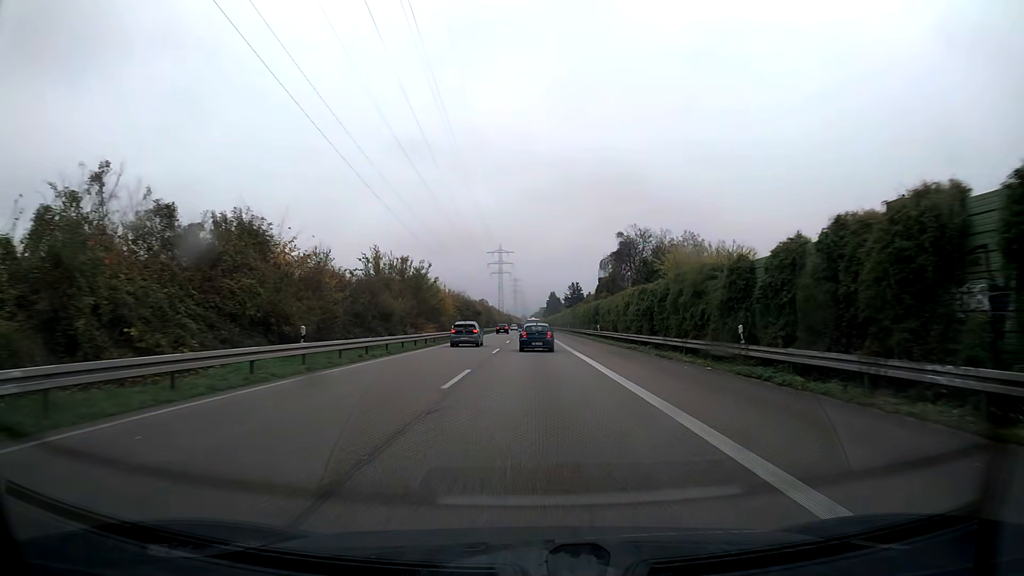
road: trunk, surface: asphalt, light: Day
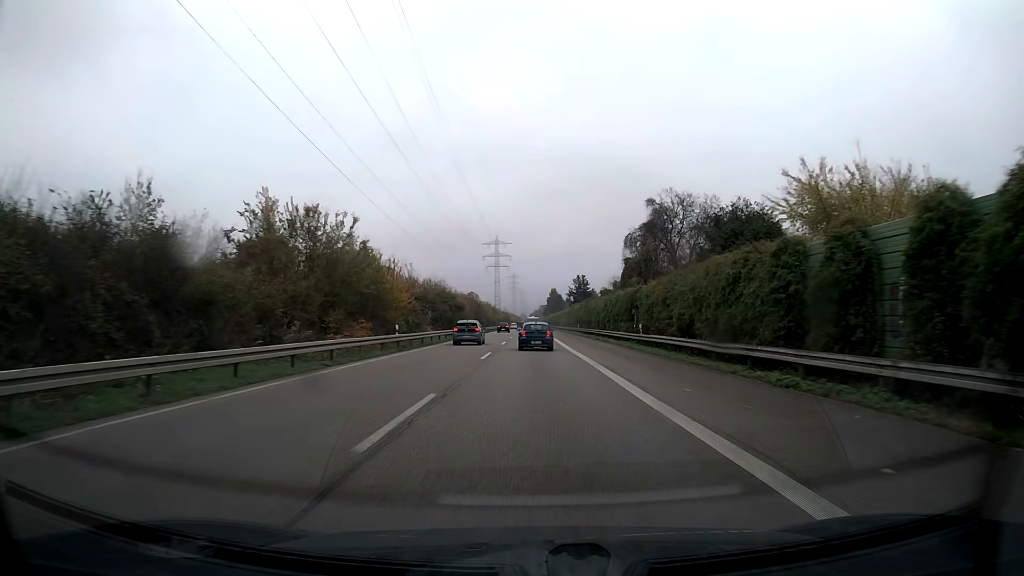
(0.0, +25.1) m; 0°
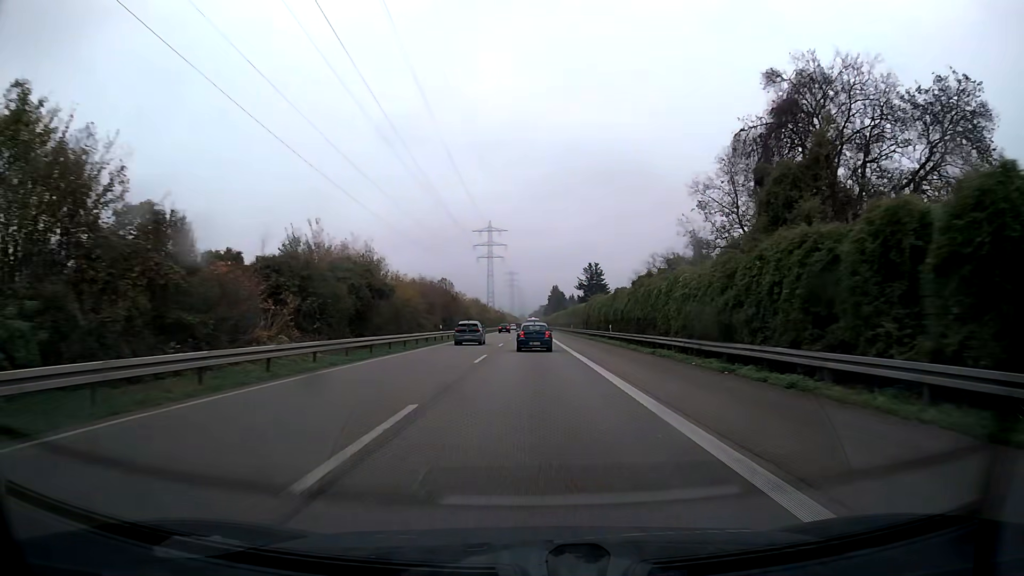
(0.0, +38.0) m; 0°
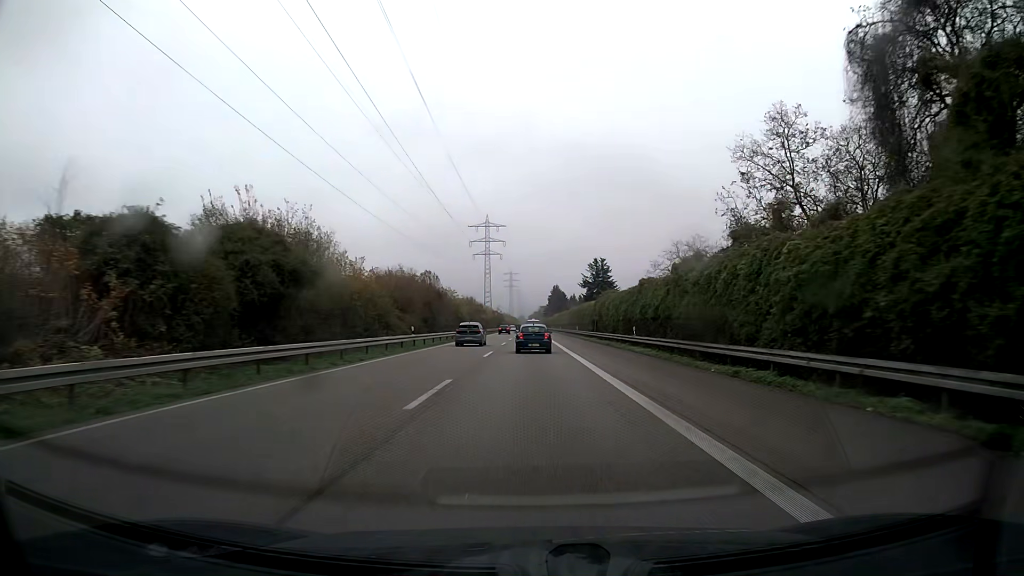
(0.0, +12.7) m; 0°
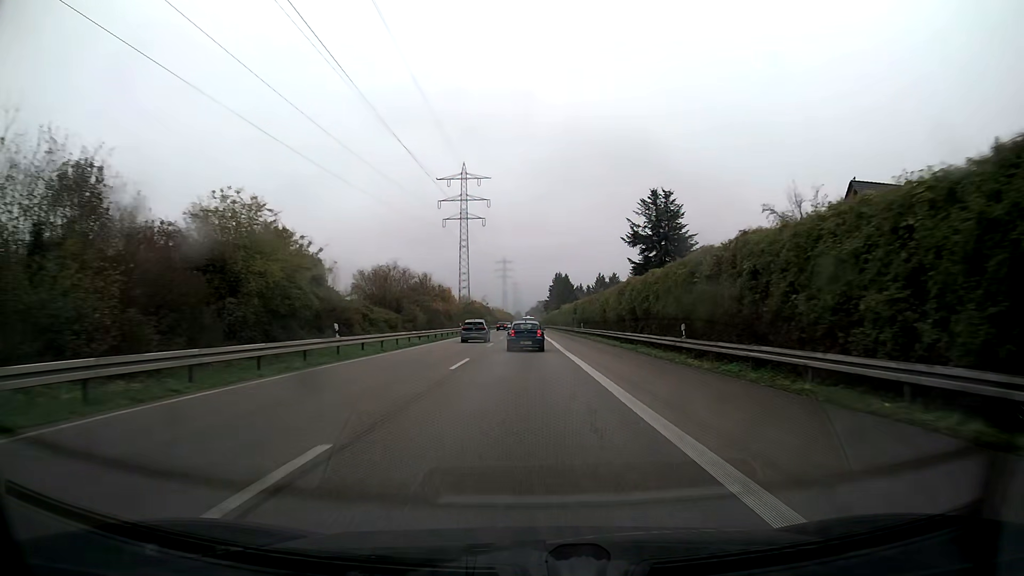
(+0.1, +63.6) m; 0°
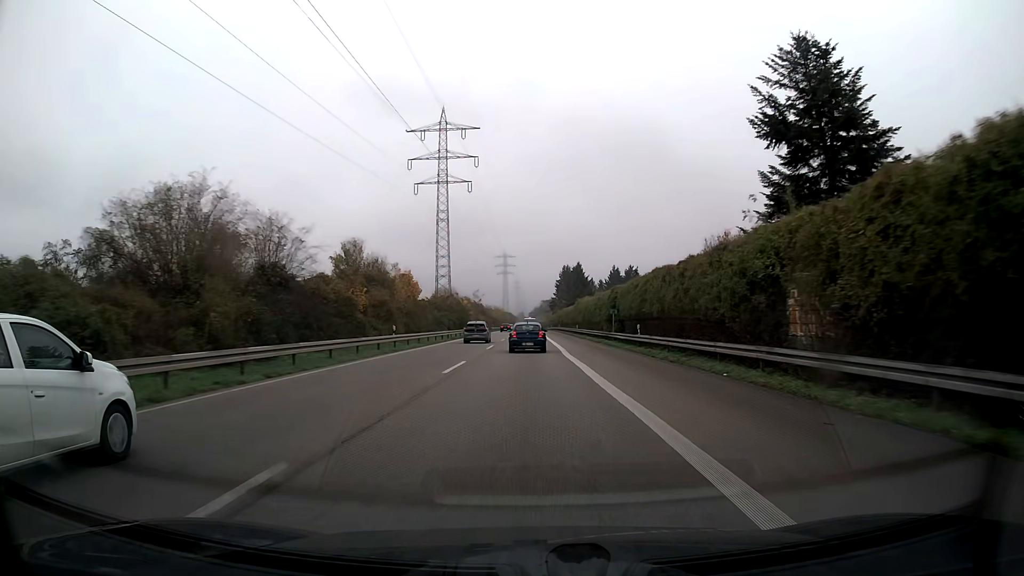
(-0.1, +37.2) m; 0°
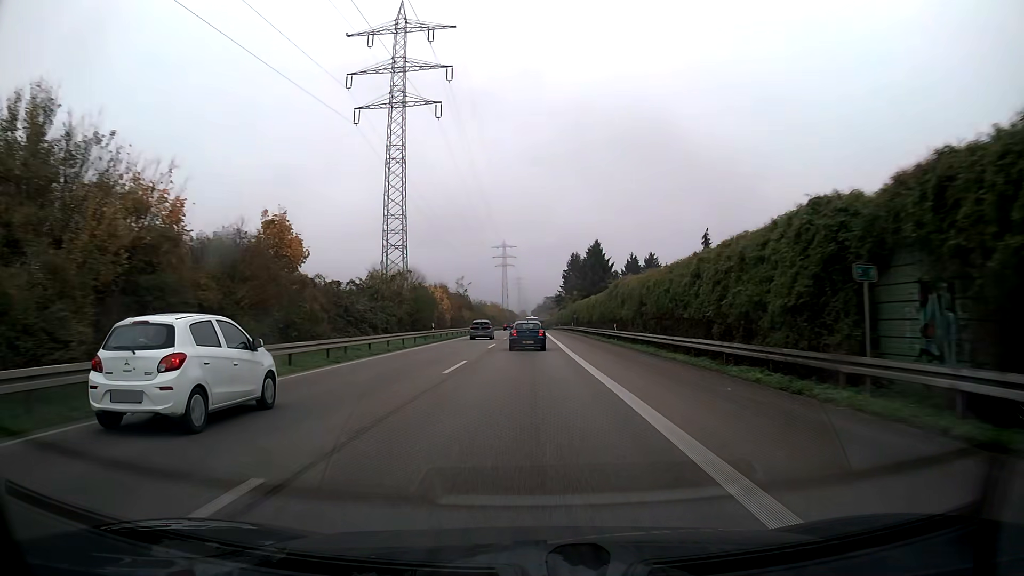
(0.0, +36.9) m; 0°
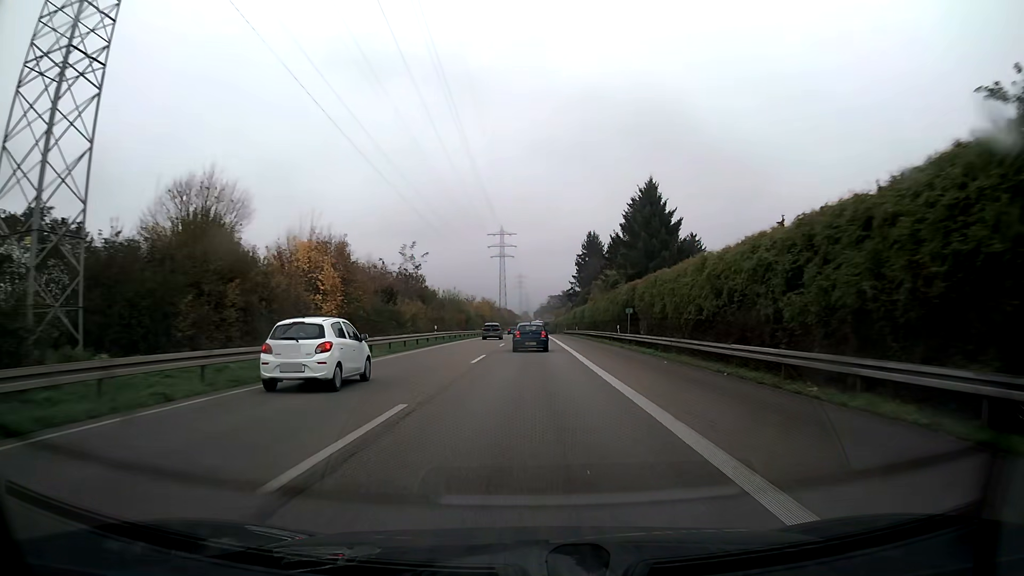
(-0.1, +48.8) m; 0°
